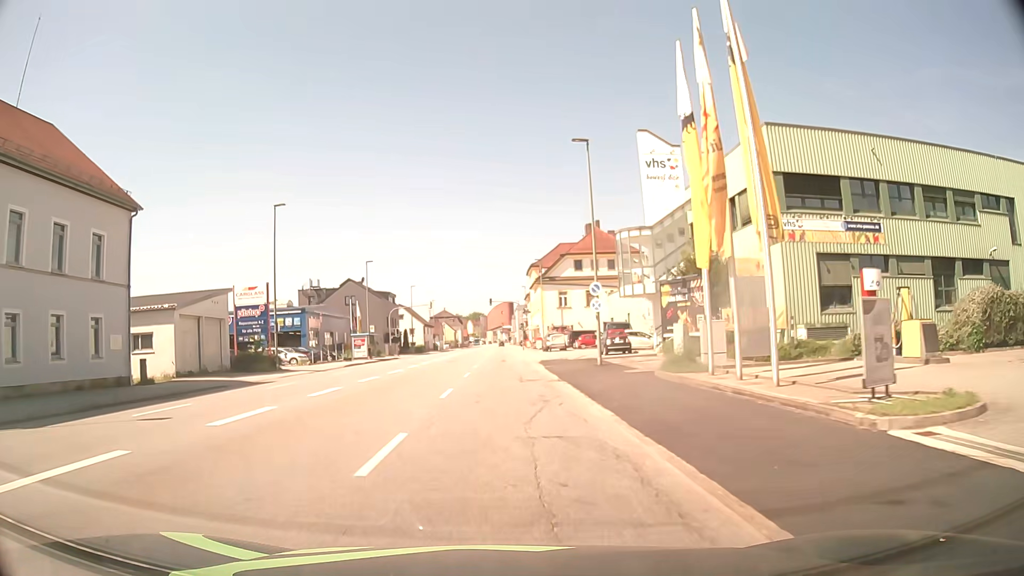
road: tertiary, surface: asphalt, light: Day
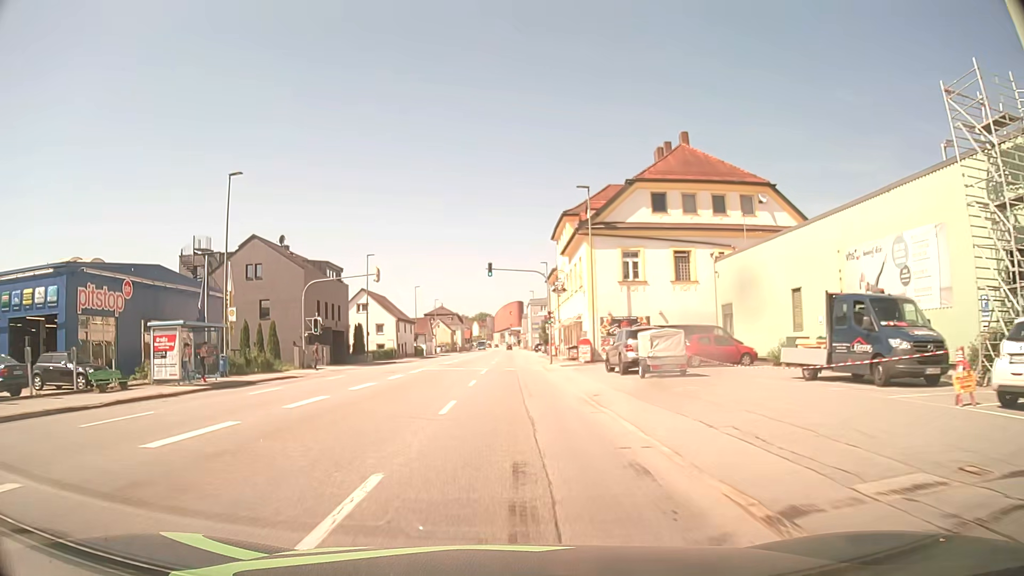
(-0.3, +38.7) m; -1°
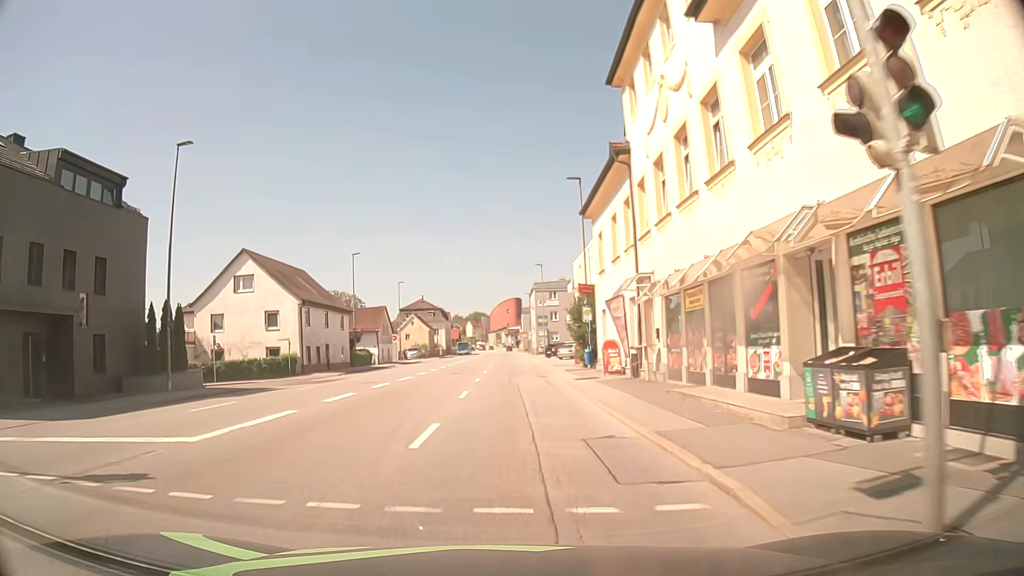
(+0.1, +38.9) m; -1°
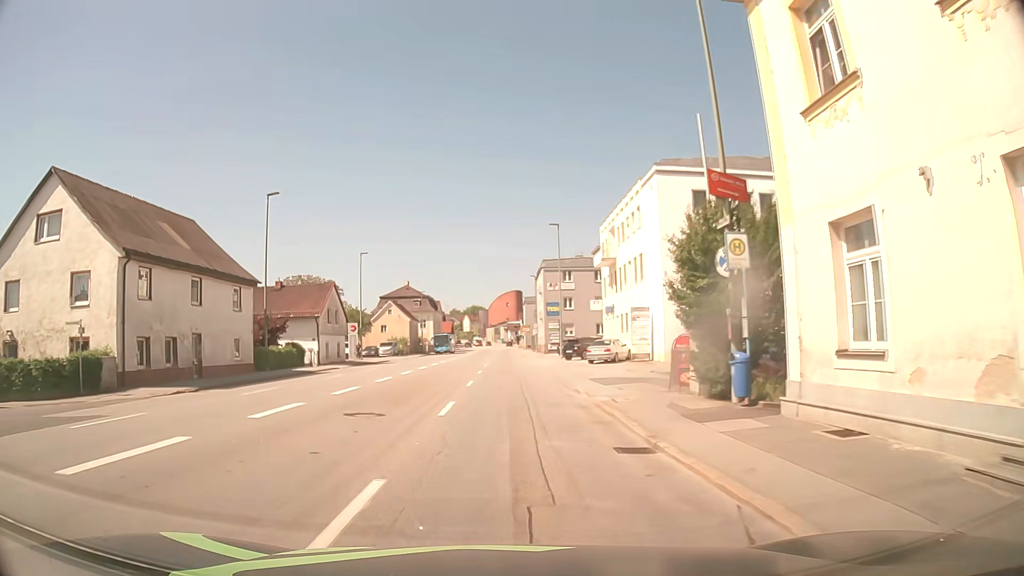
(+0.2, +23.3) m; +1°
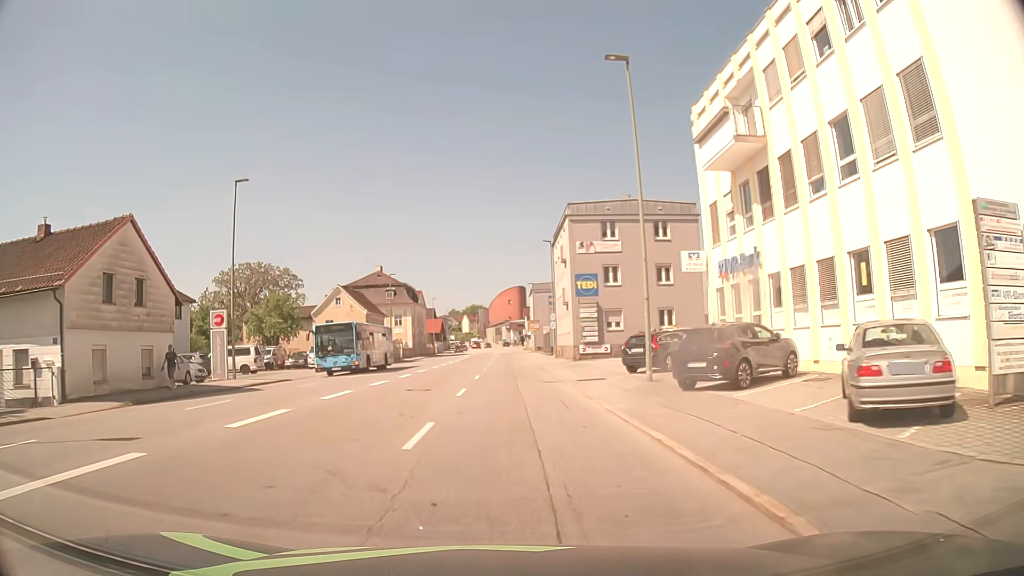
(+0.1, +31.2) m; 0°
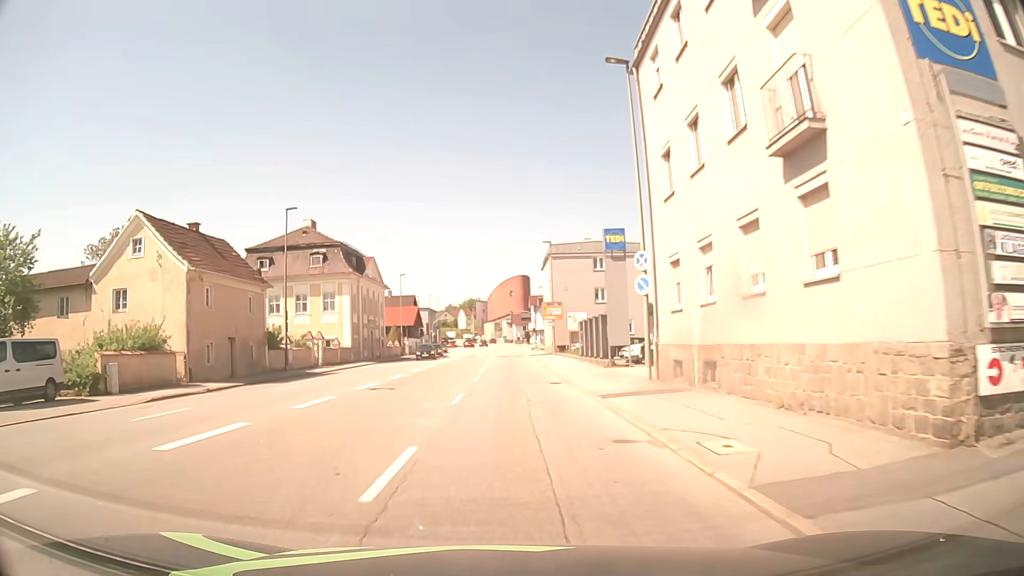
(0.0, +38.9) m; 0°
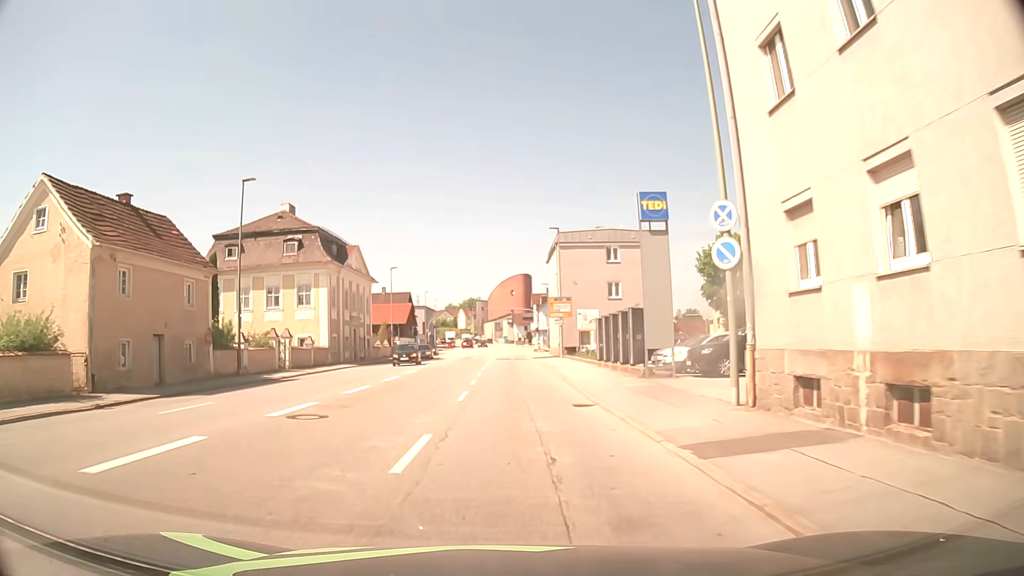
(0.0, +7.8) m; 0°
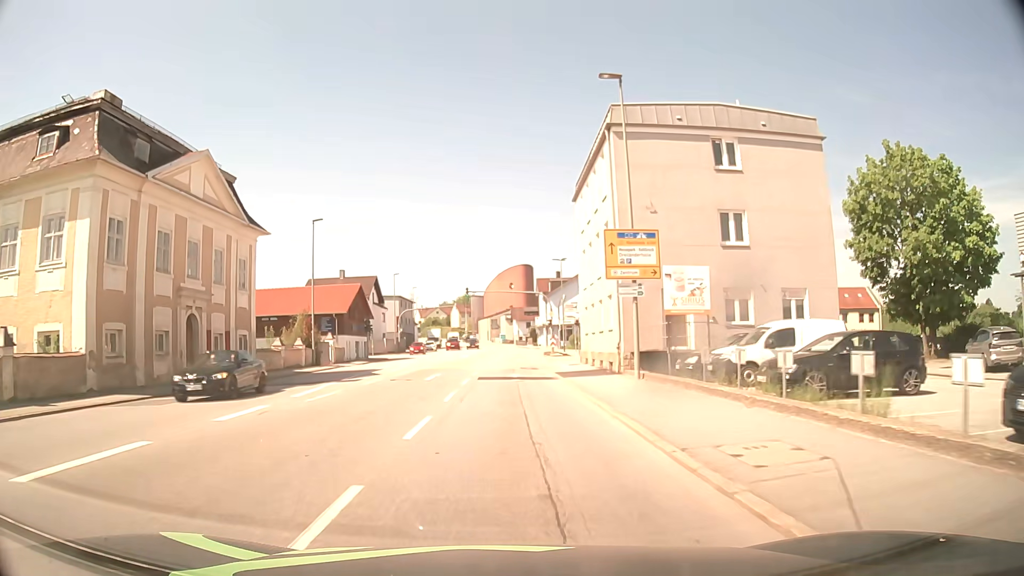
(+0.4, +31.1) m; +1°
(0, +10) (0, +20) (0, +30) (0, +40) (0, +50) (+1, +60) (+1, +70) (+1, +80) (+1, +90) (0, +100) m
